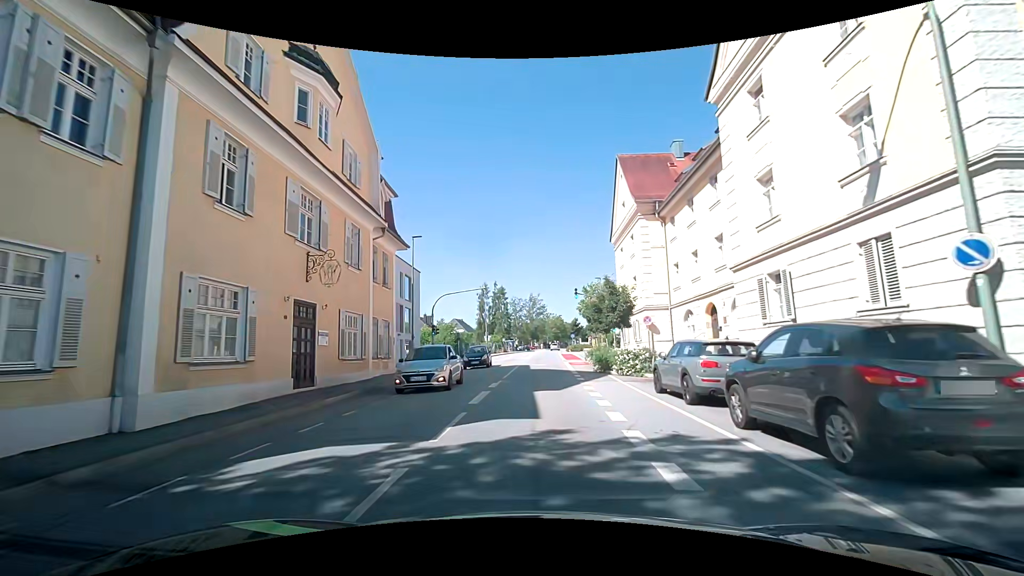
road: tertiary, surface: asphalt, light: Day
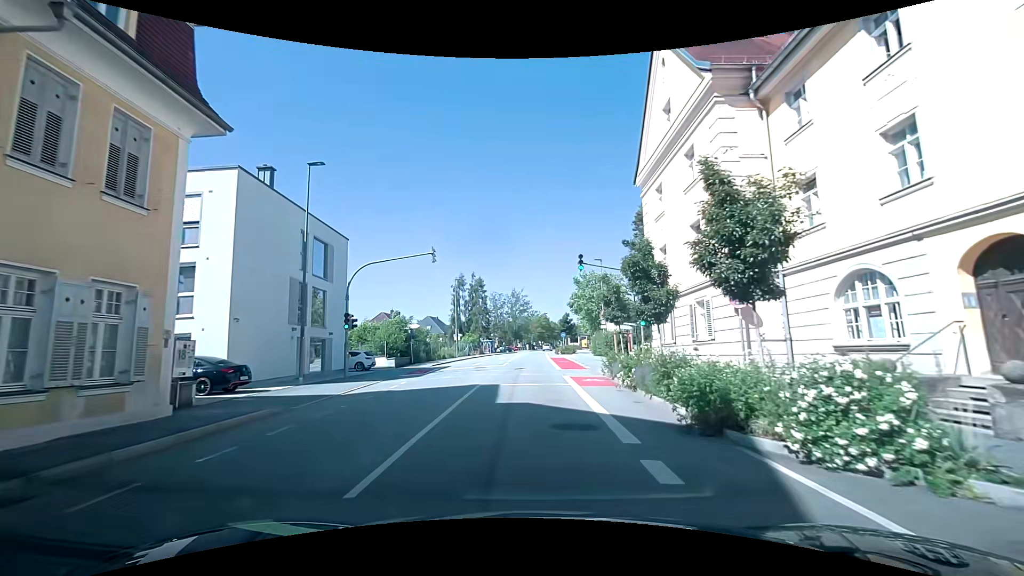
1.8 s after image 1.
(+0.3, +15.9) m; +2°
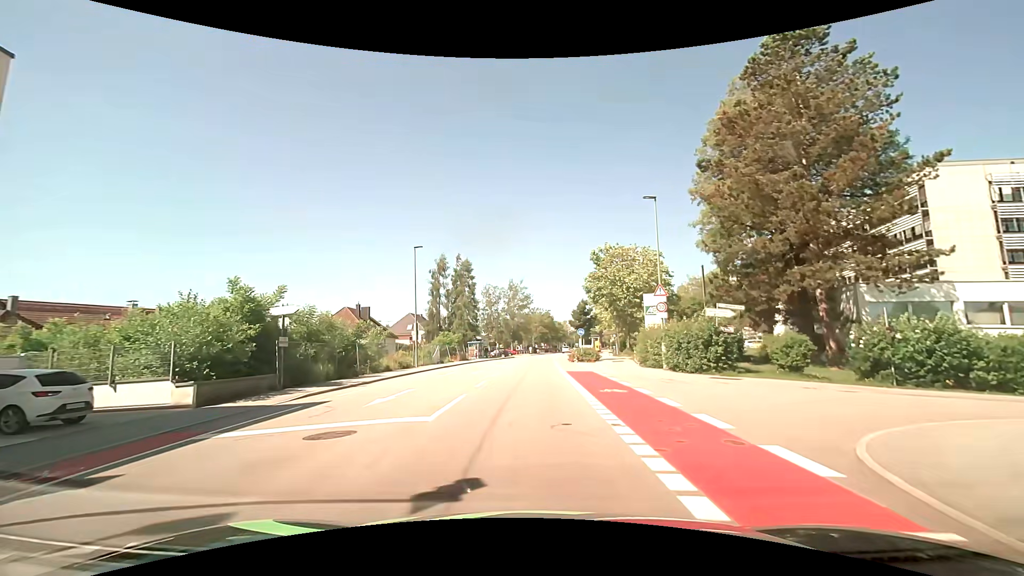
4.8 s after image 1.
(+0.1, +23.2) m; -1°
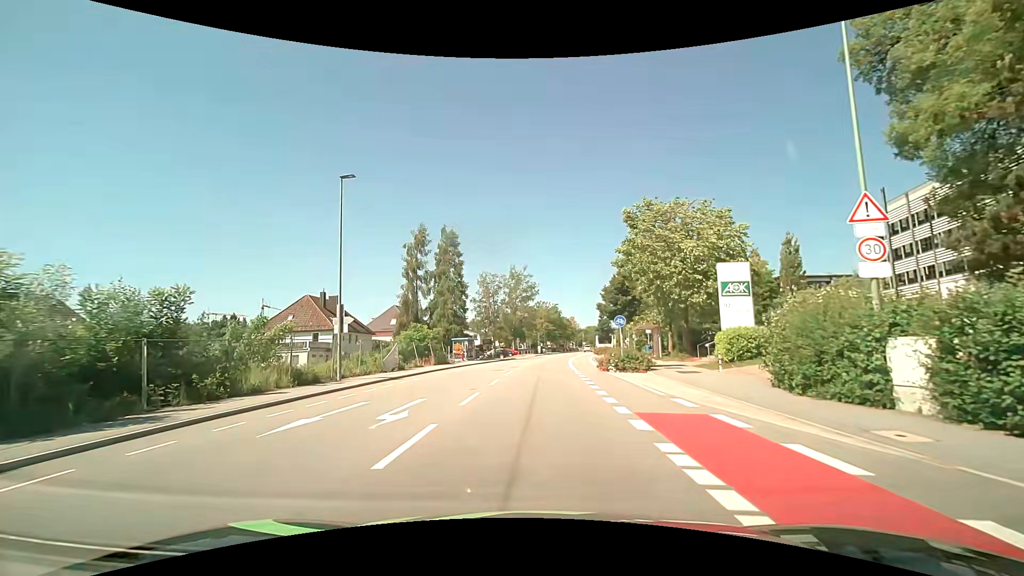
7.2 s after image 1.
(+0.1, +17.7) m; 0°
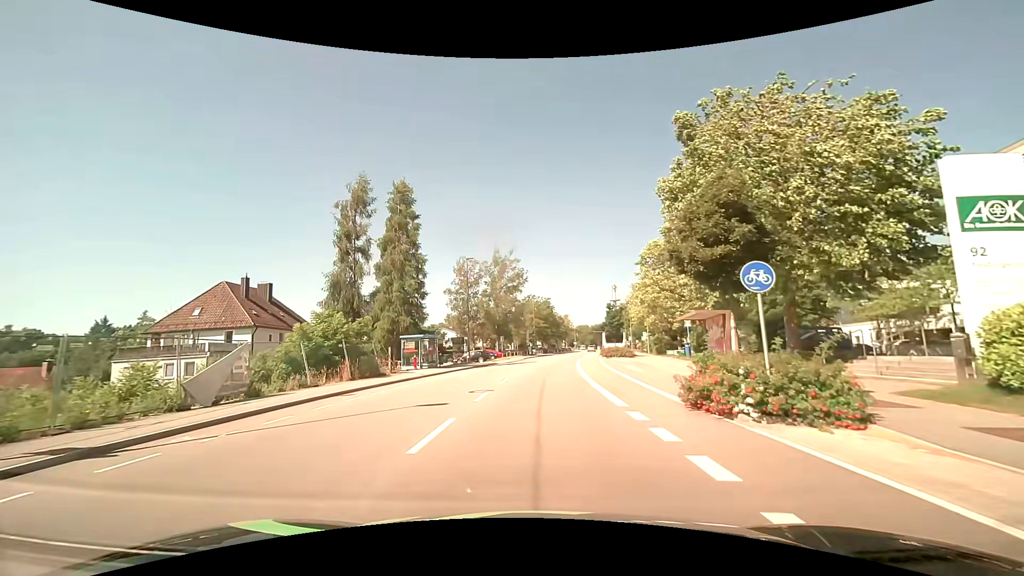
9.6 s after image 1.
(+0.2, +17.2) m; +2°
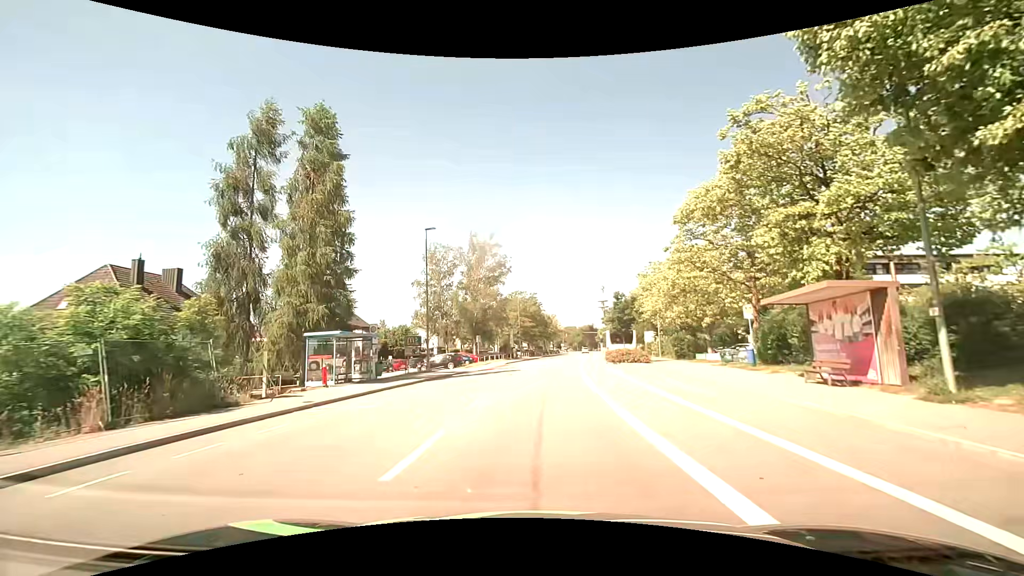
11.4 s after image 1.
(+0.2, +13.0) m; 0°
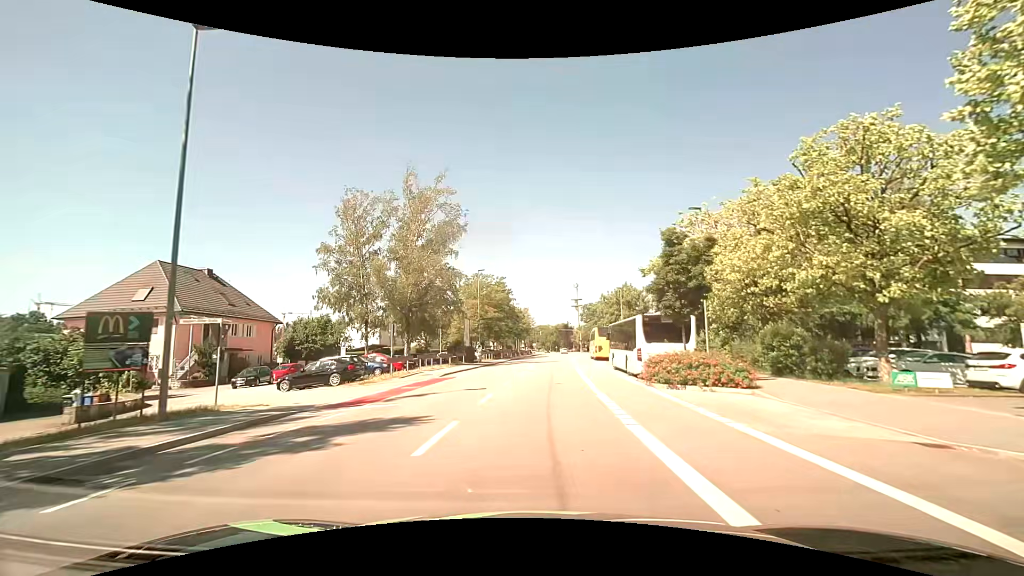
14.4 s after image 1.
(+1.0, +22.6) m; +4°
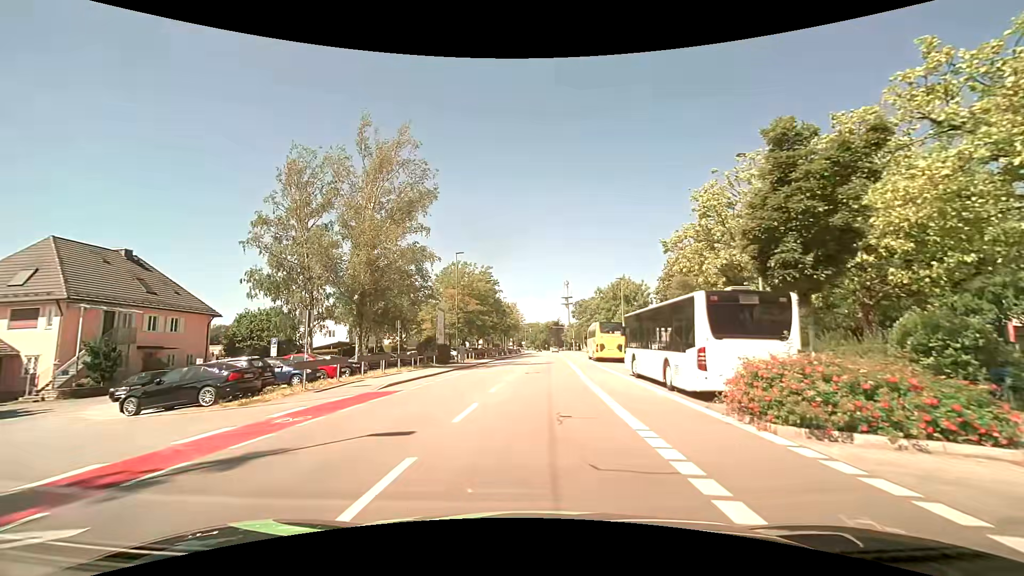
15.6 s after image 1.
(+0.2, +9.2) m; +1°
(0, +10) (+1, +20) (+1, +30) (+2, +40) (+2, +50) (+3, +60) (+3, +70) (+4, +80) (+4, +90) (+5, +100) m
